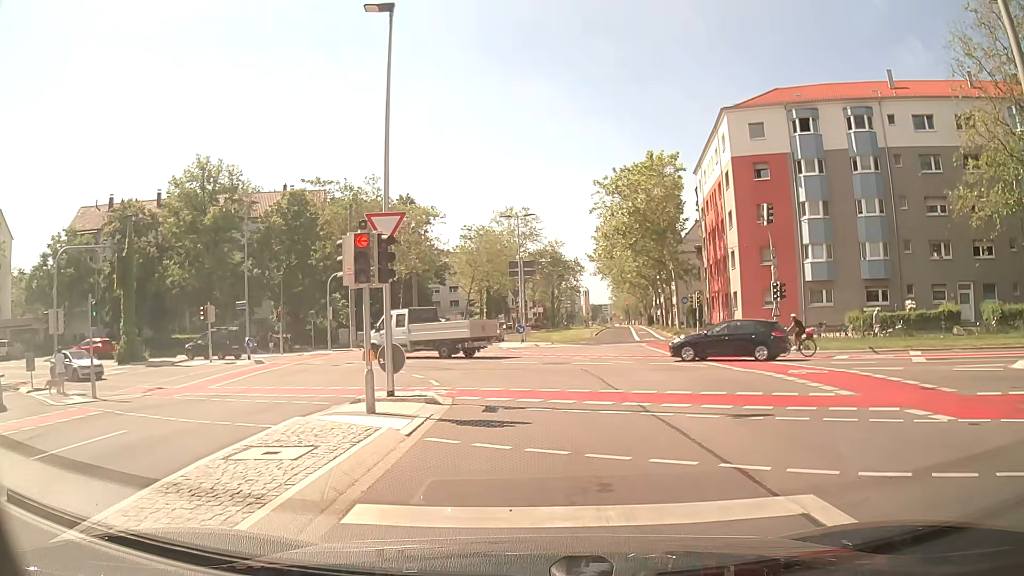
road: secondary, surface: asphalt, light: Day
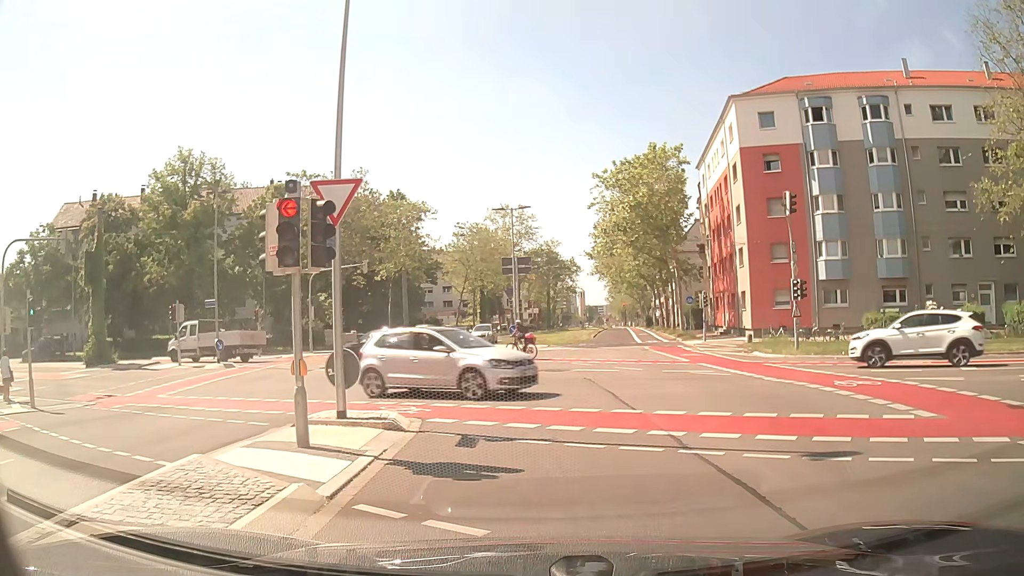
(-0.1, +2.8) m; -1°
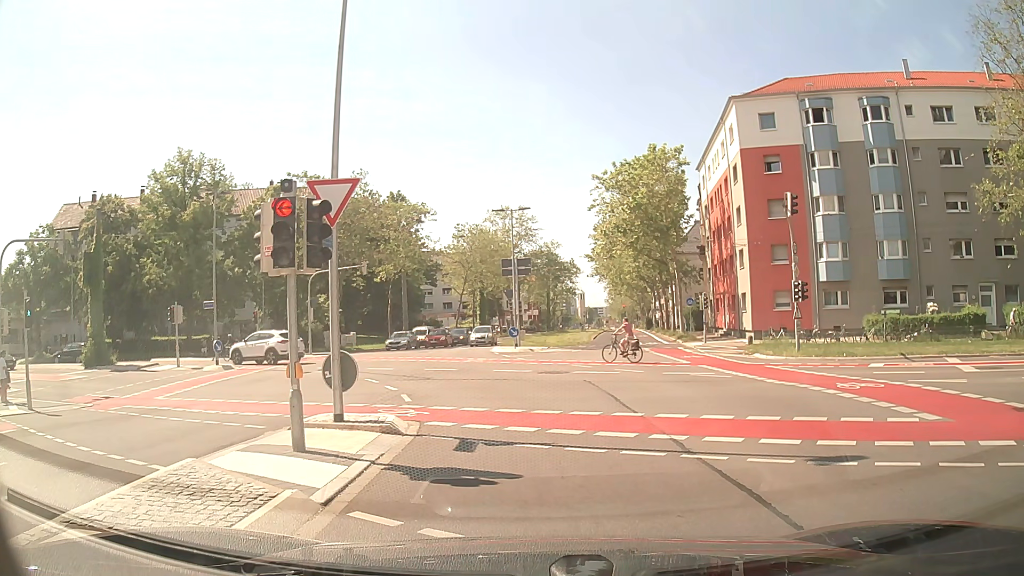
(0.0, +0.2) m; 0°
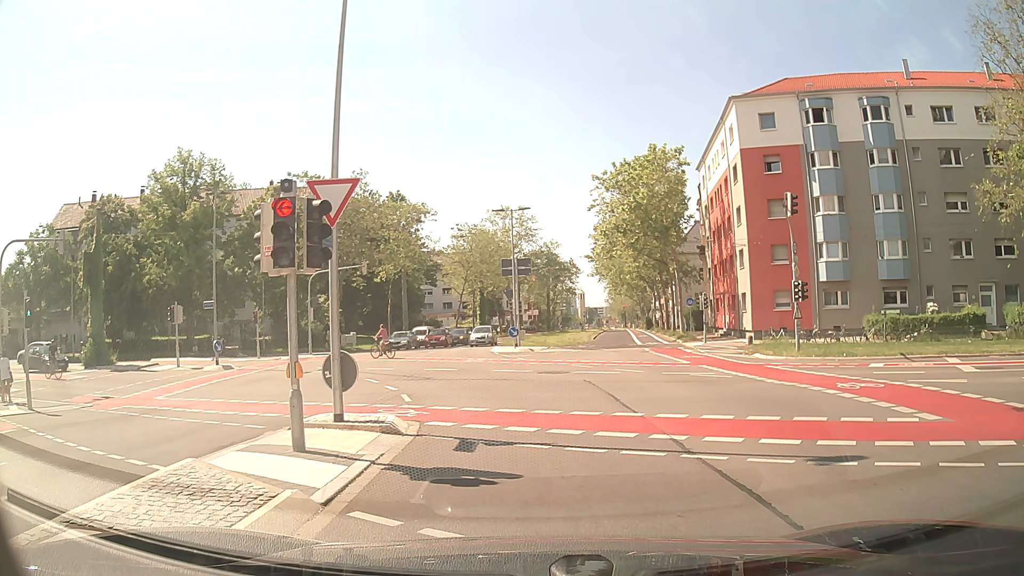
(0.0, 0.0) m; 0°
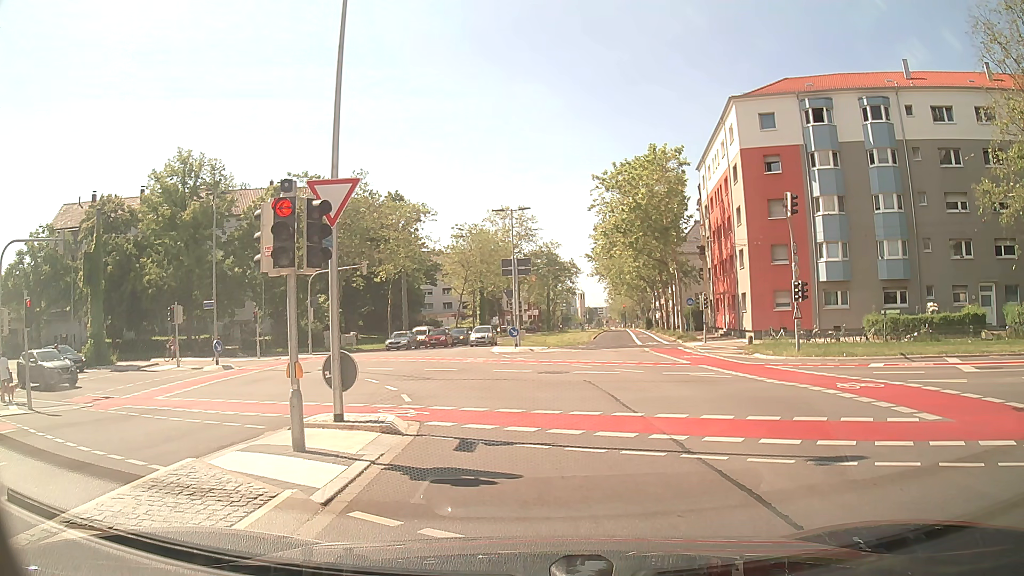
(0.0, 0.0) m; 0°
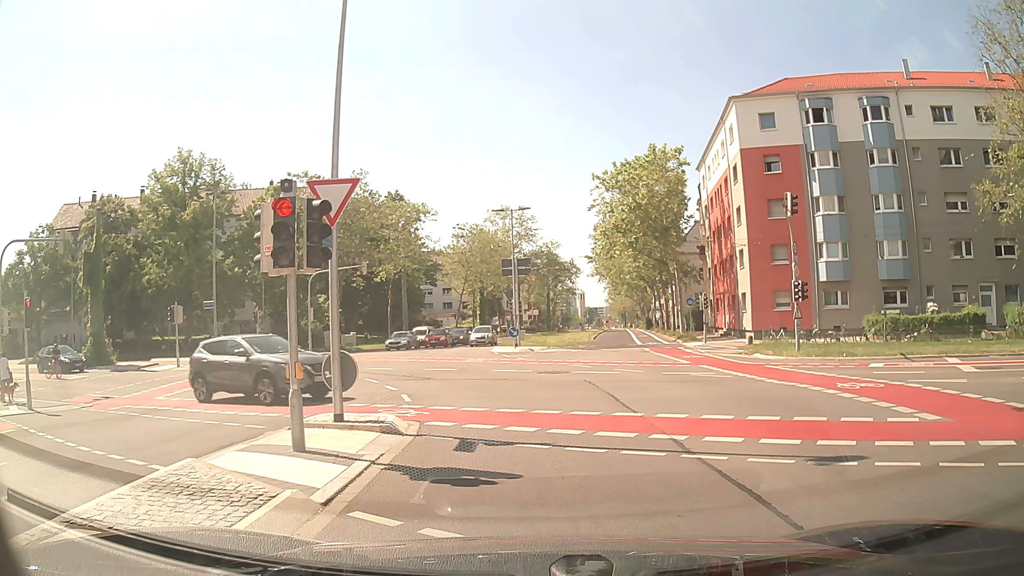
(0.0, 0.0) m; 0°
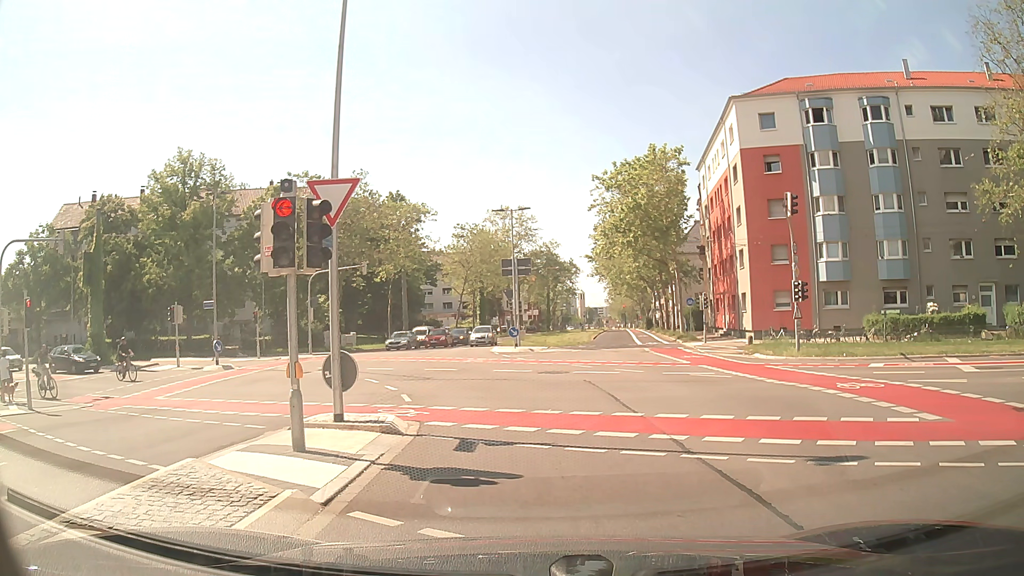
(0.0, 0.0) m; 0°
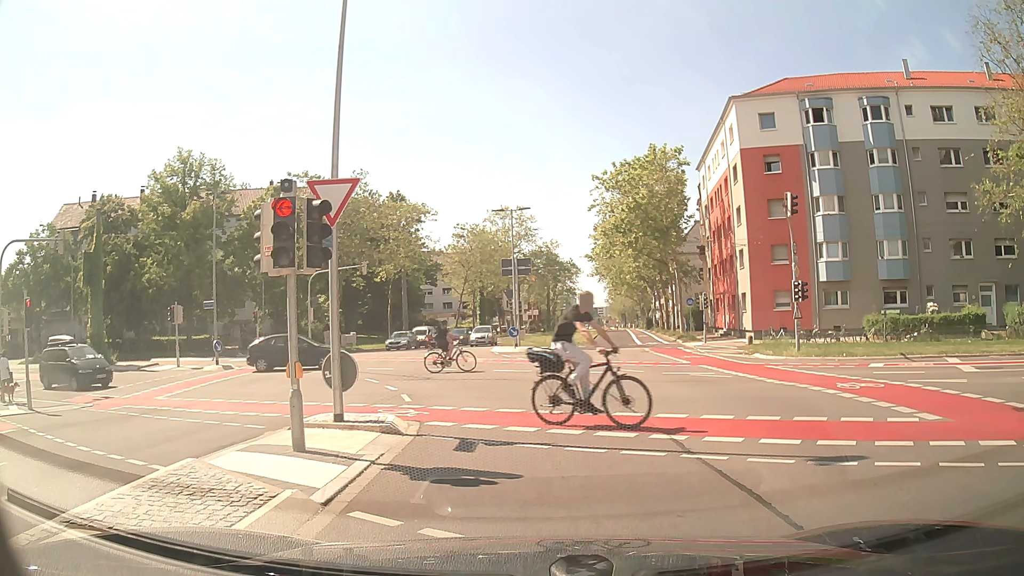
(0.0, 0.0) m; 0°
(0, +10) (-2, +20) (-7, +28) (-15, +34) (-24, +38) (-34, +39) (-44, +39) (-54, +38) (-64, +35) (-73, +32) m
